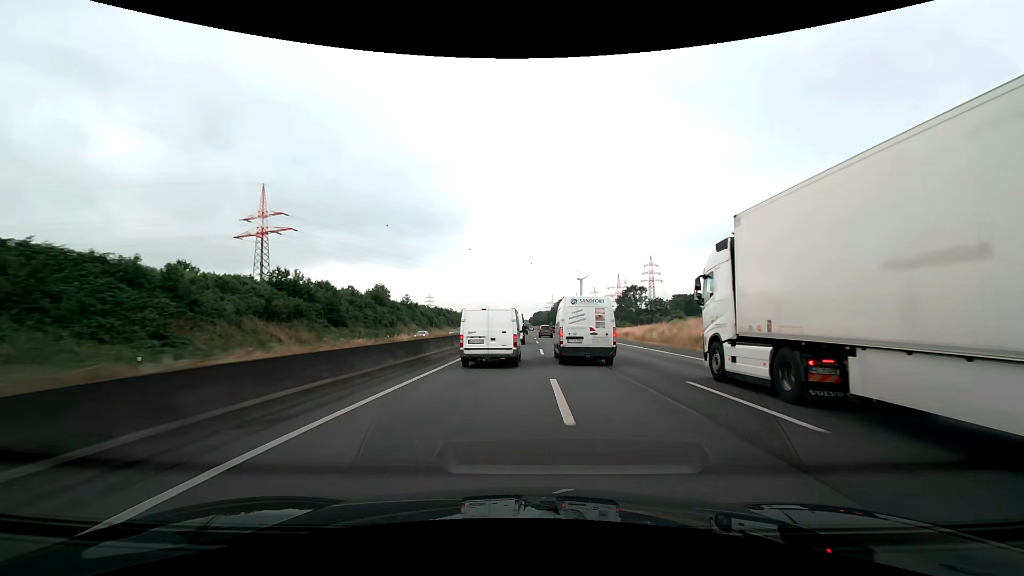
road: motorway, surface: asphalt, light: Day
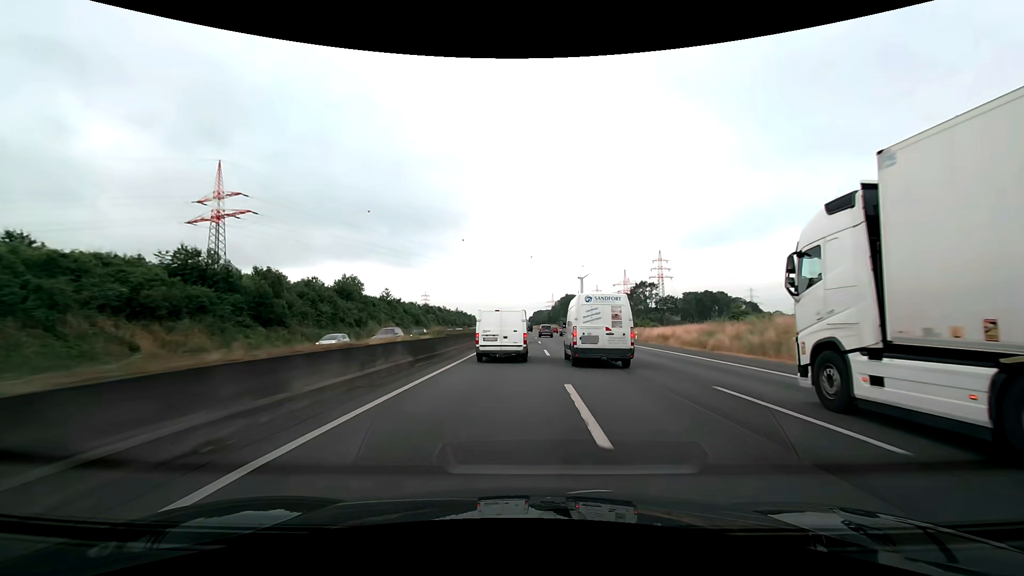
(0.0, +19.5) m; 0°
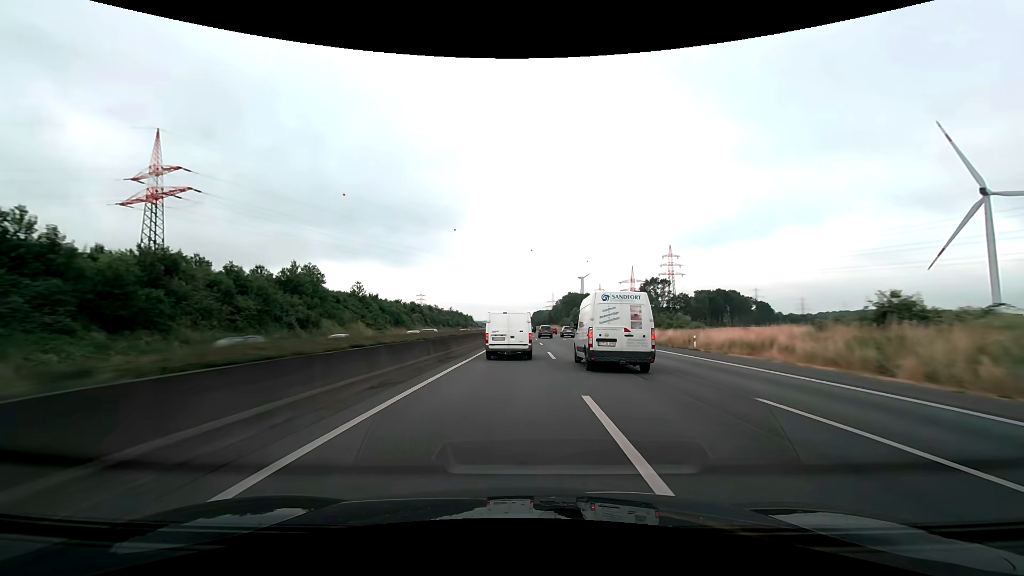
(0.0, +19.7) m; 0°
(0, +10) (0, +20) (0, +30) (0, +40) (0, +50) (0, +60) (0, +70) (0, +80) (0, +90) (0, +100) m
